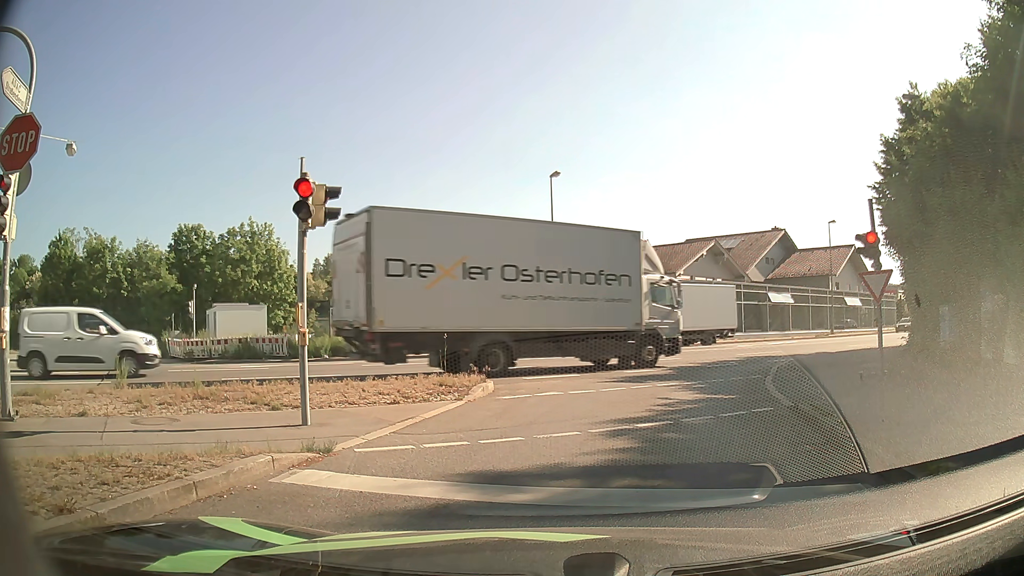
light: Day
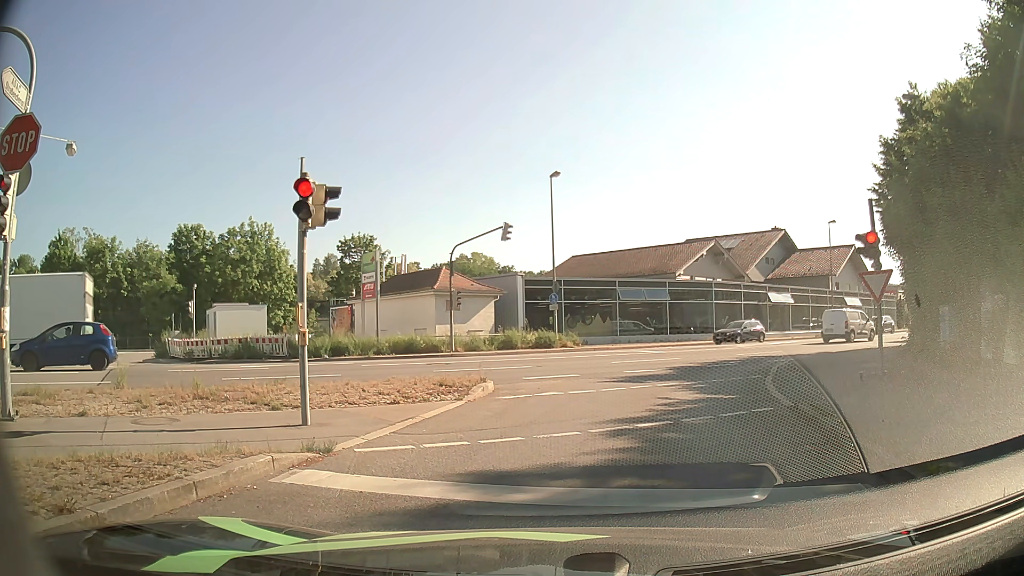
(0.0, 0.0) m; 0°
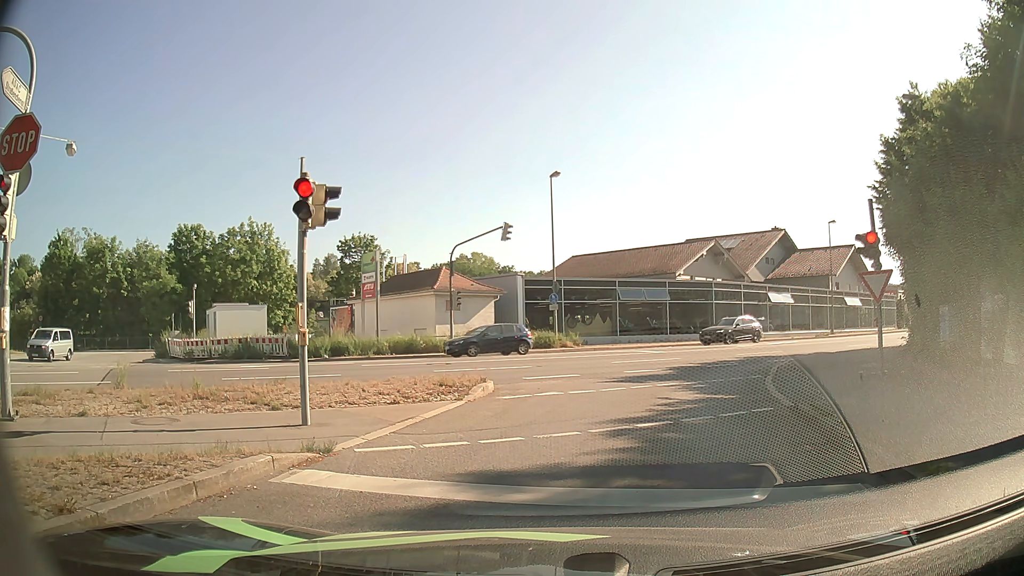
(0.0, 0.0) m; 0°
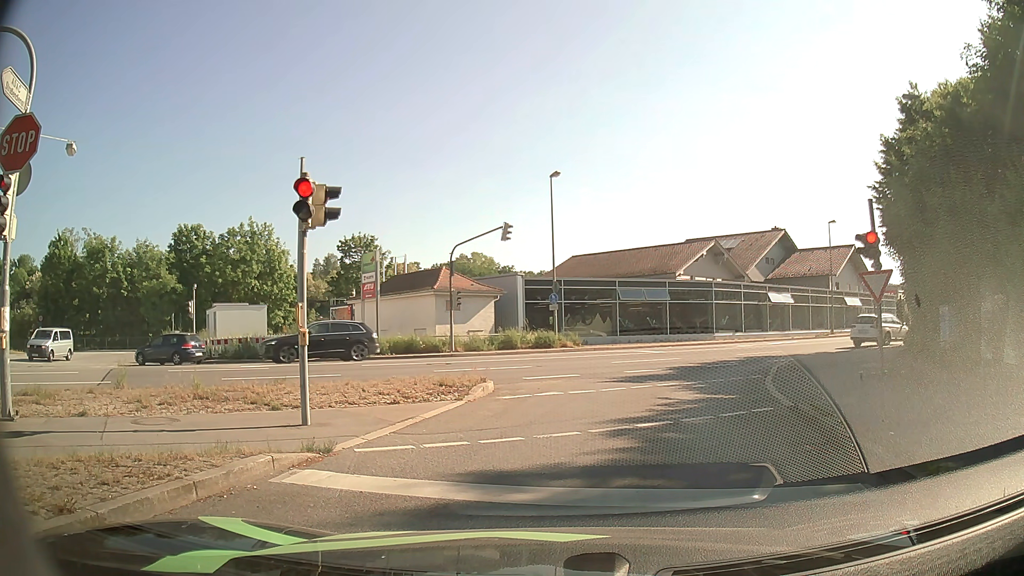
(0.0, 0.0) m; 0°
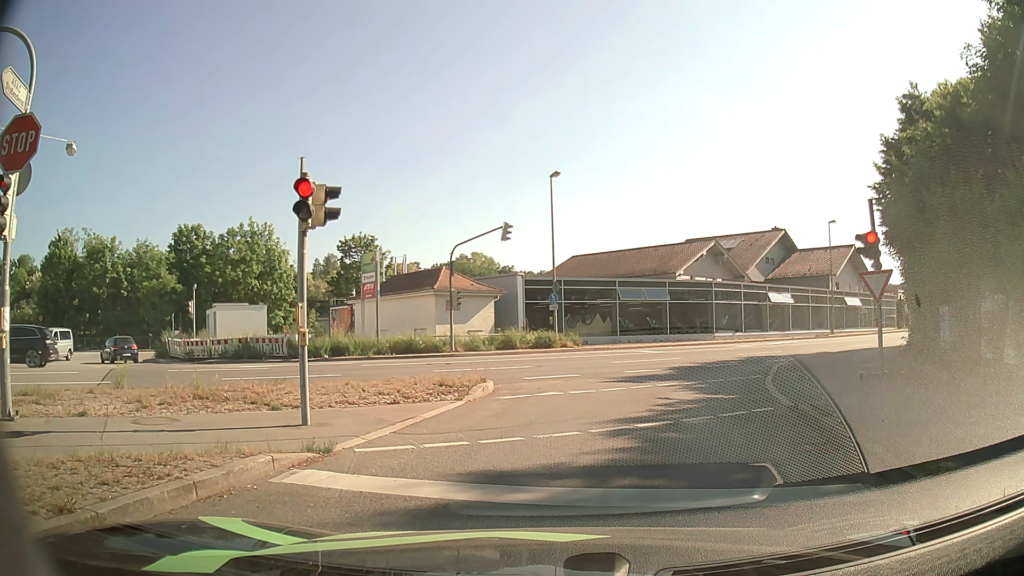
(0.0, 0.0) m; 0°
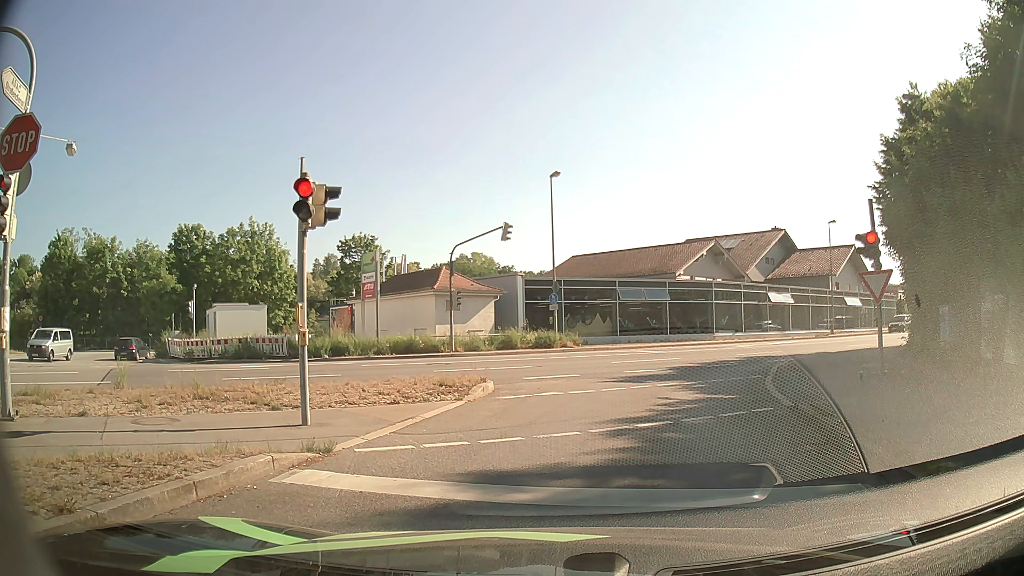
(0.0, 0.0) m; 0°
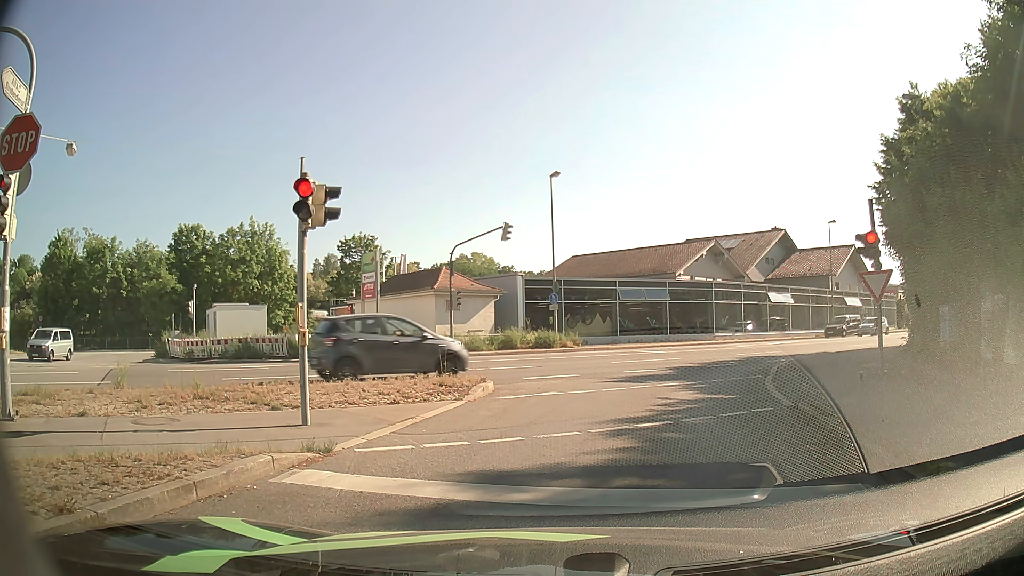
(0.0, 0.0) m; 0°
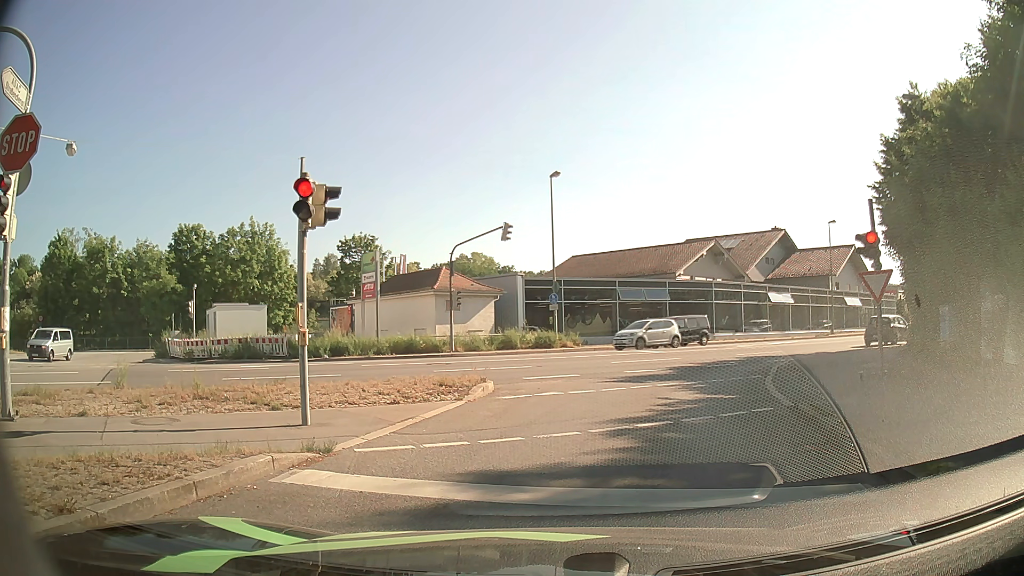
(0.0, 0.0) m; 0°
(+1, +10) (+4, +20) (+9, +28) (+17, +34) (+25, +40) (+33, +46) (+41, +53) (+48, +59) (+55, +66) (+63, +73) m
